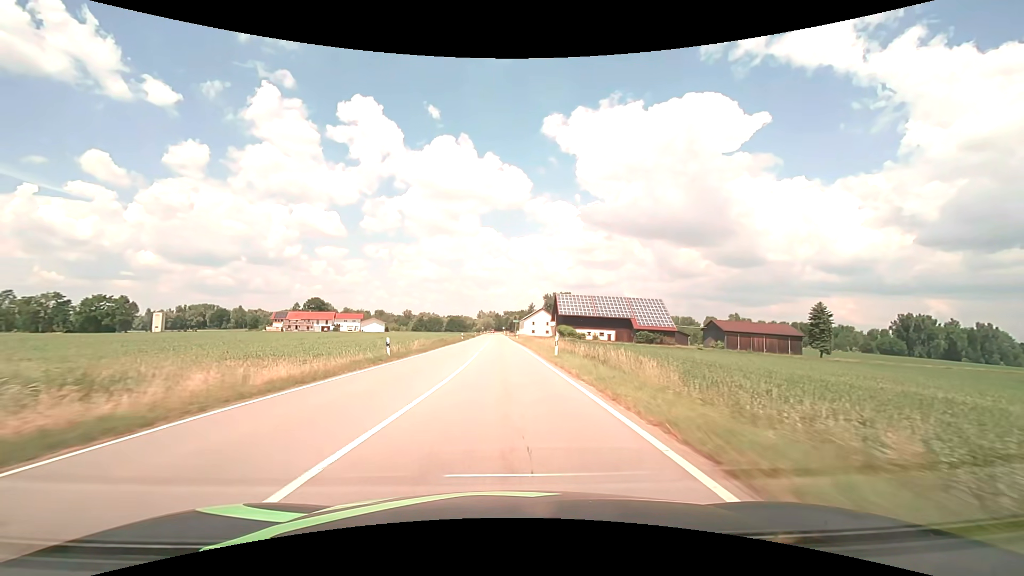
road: tertiary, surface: asphalt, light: Day
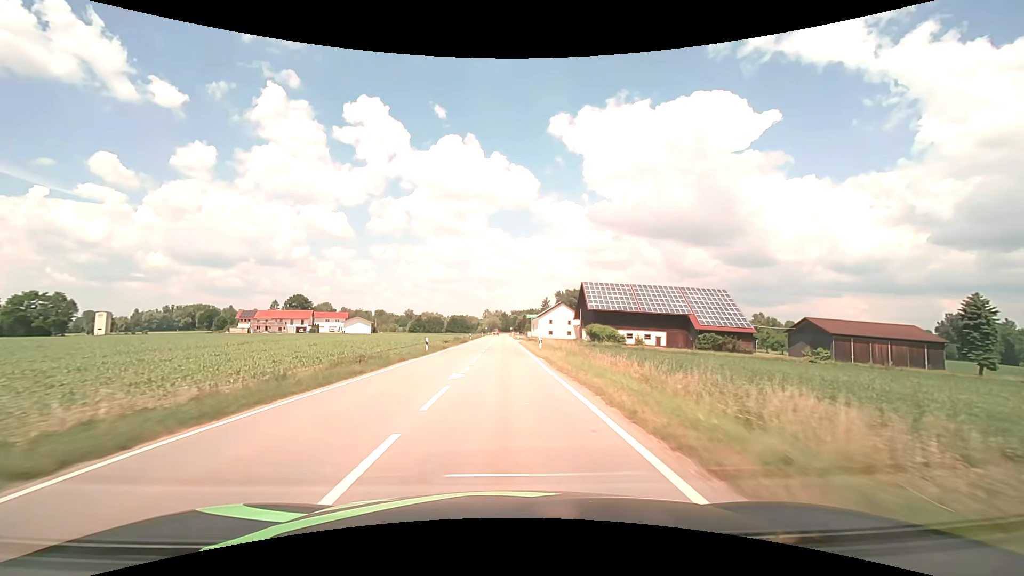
(-0.3, +35.4) m; -1°
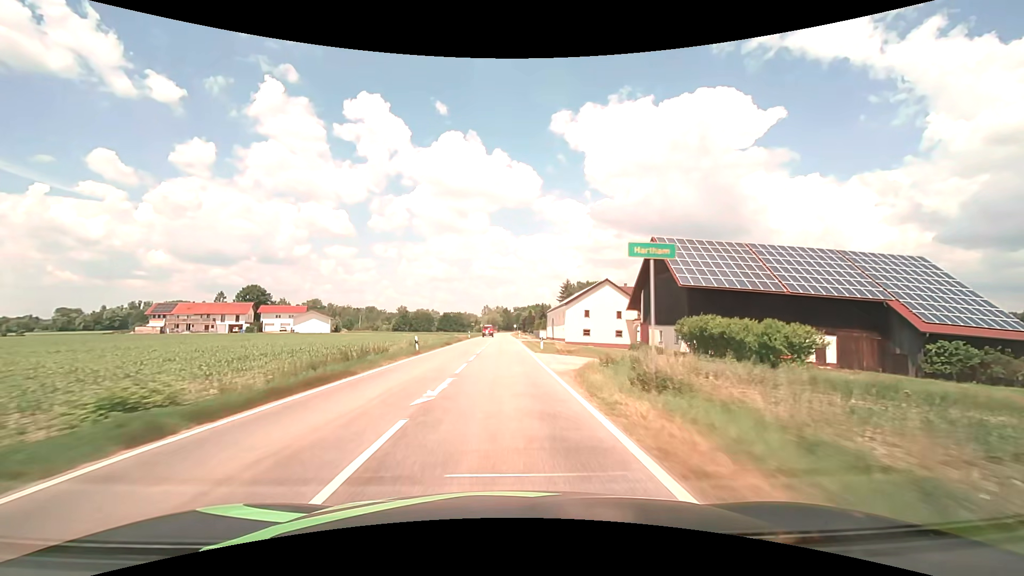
(-0.1, +47.3) m; 0°
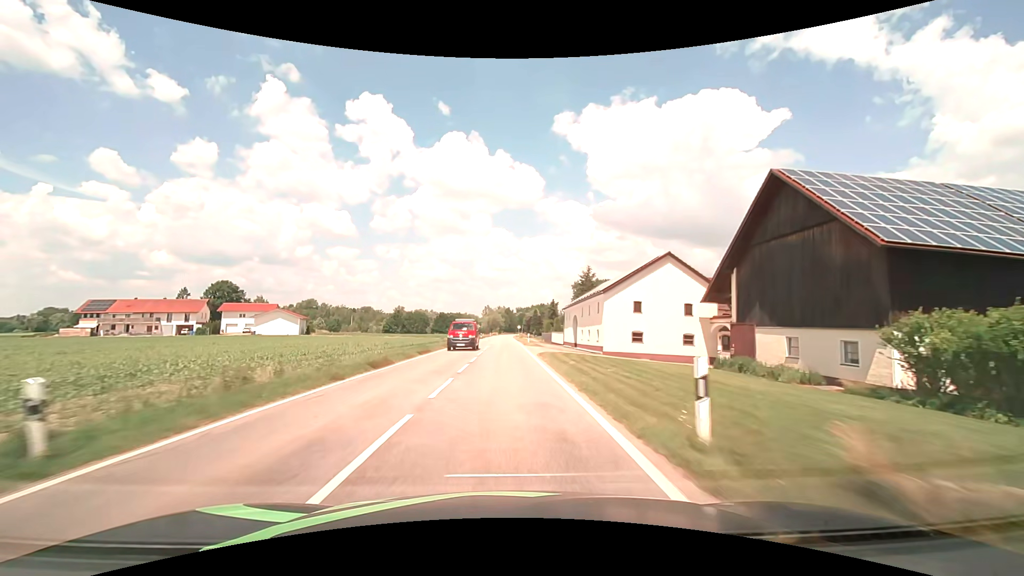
(-0.1, +23.7) m; 0°
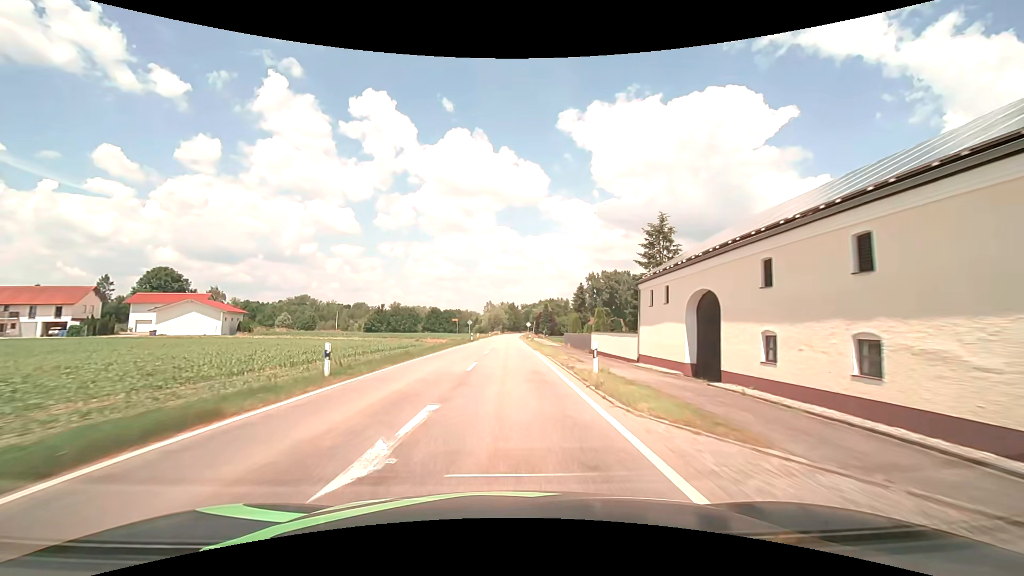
(-0.2, +35.7) m; -1°
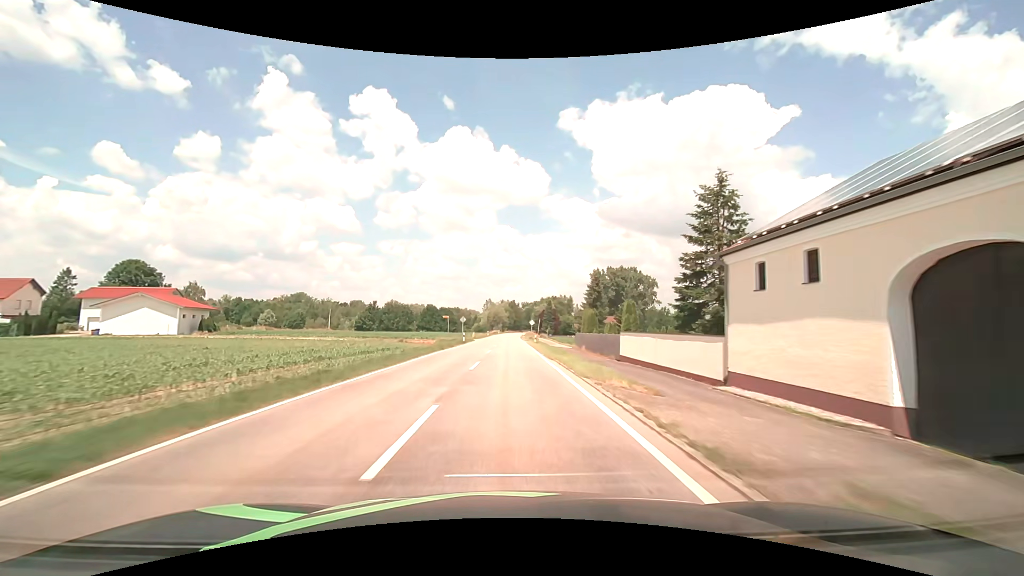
(0.0, +11.9) m; 0°
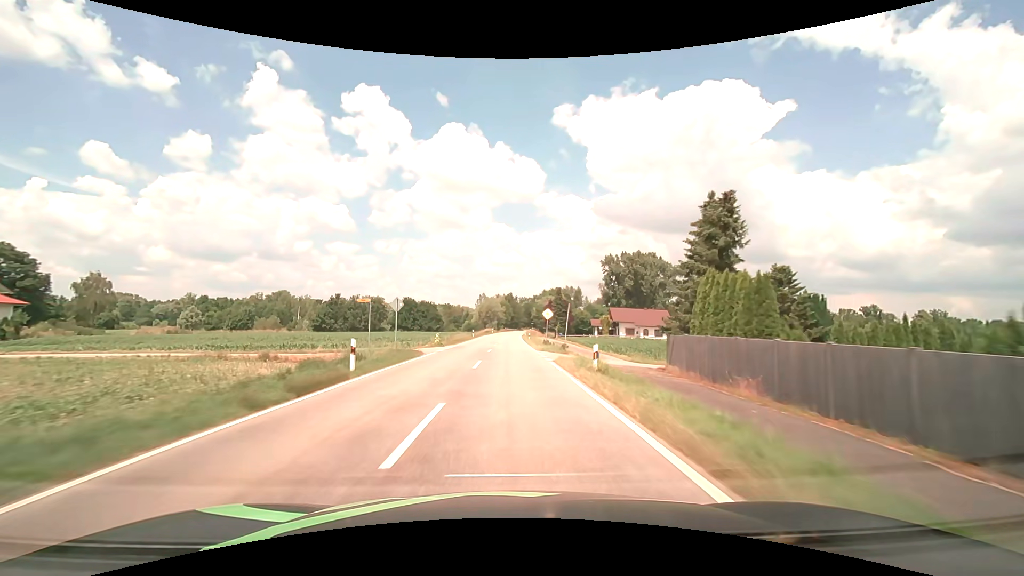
(+0.1, +35.9) m; 0°
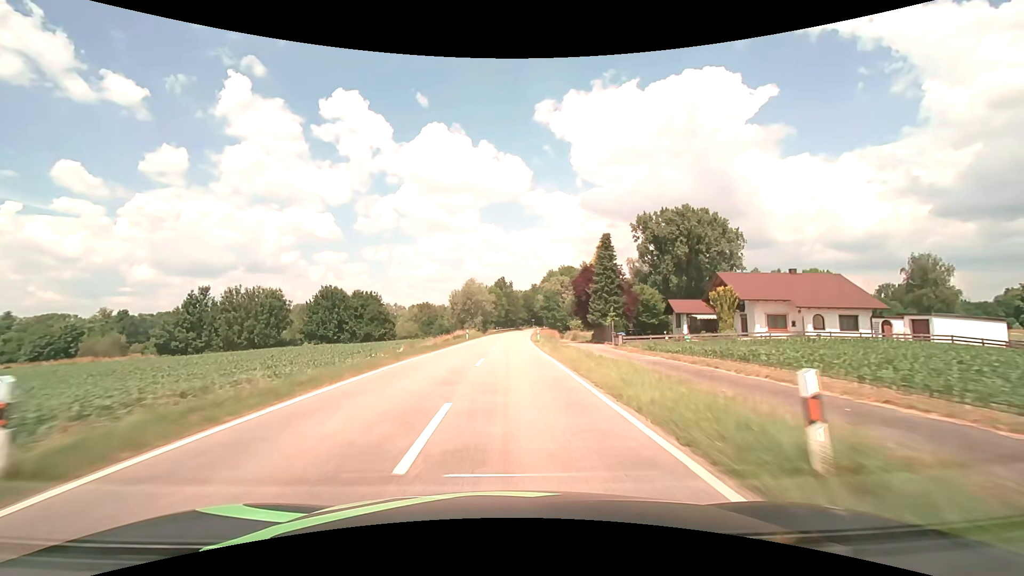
(+0.3, +60.6) m; +1°
(0, +10) (0, +20) (0, +30) (0, +40) (+1, +50) (+1, +60) (+1, +70) (+2, +80) (+2, +90) (+3, +100) m
